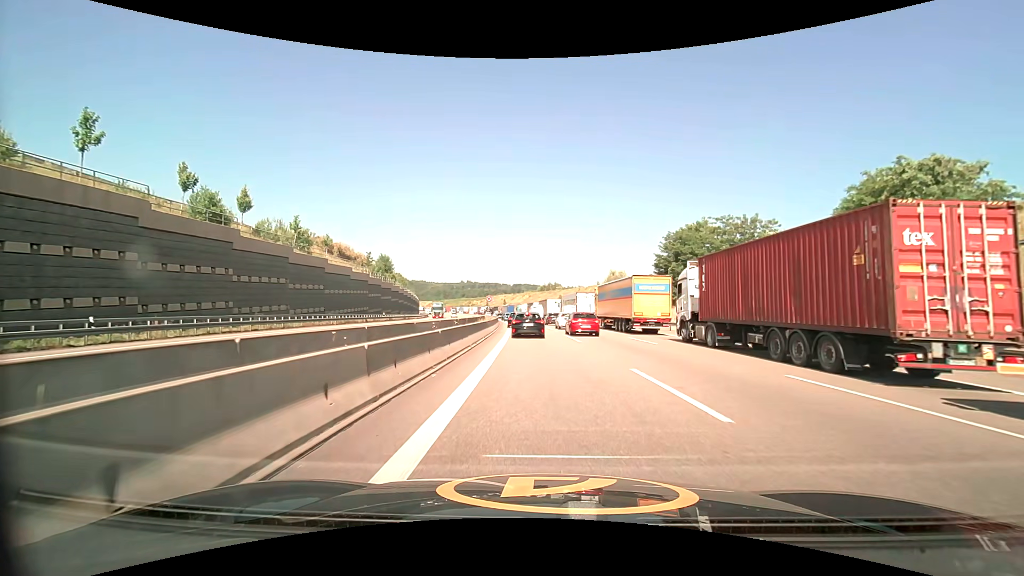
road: motorway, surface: asphalt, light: Day
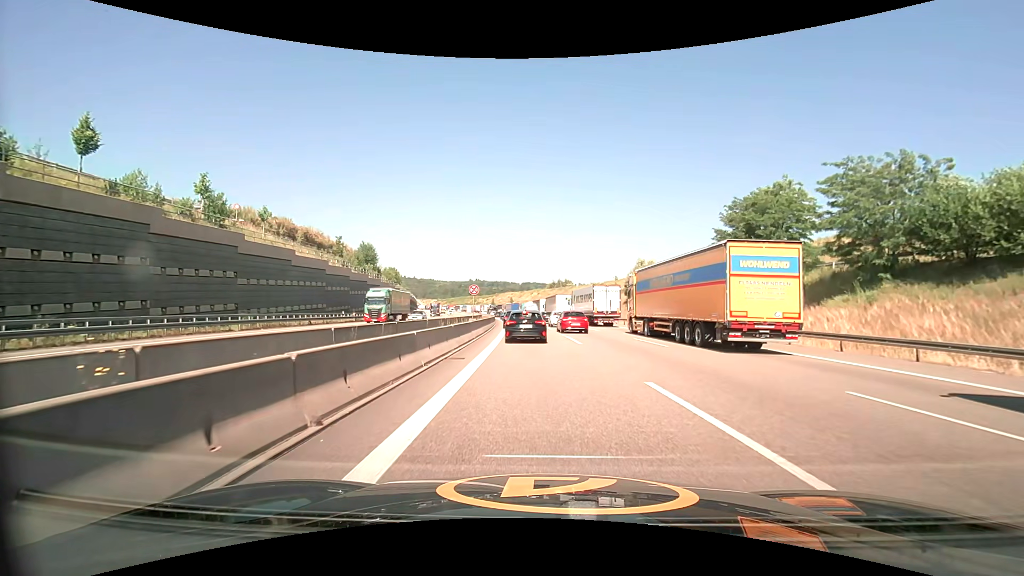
(-0.2, +19.8) m; -1°
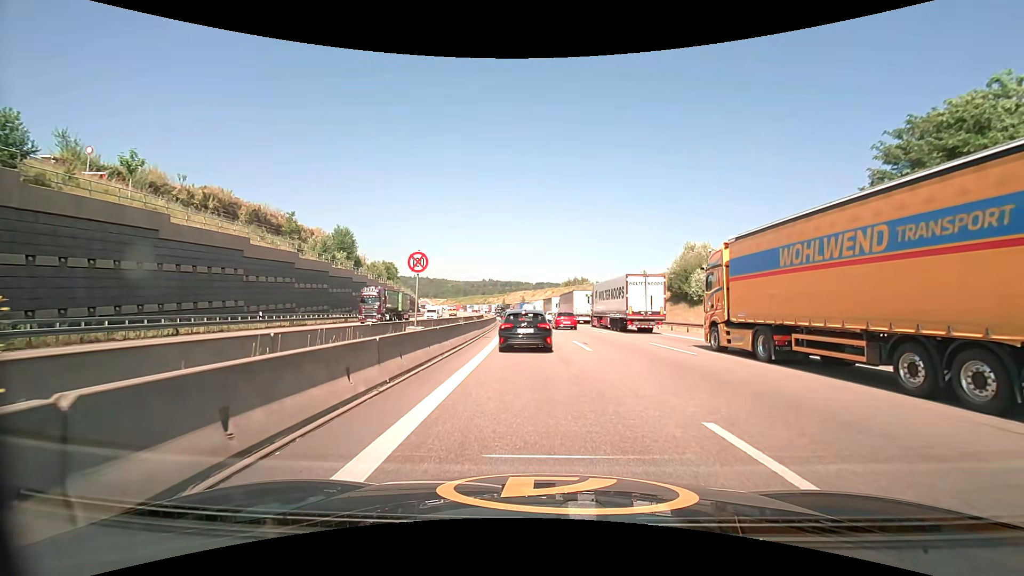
(-0.2, +20.6) m; -1°
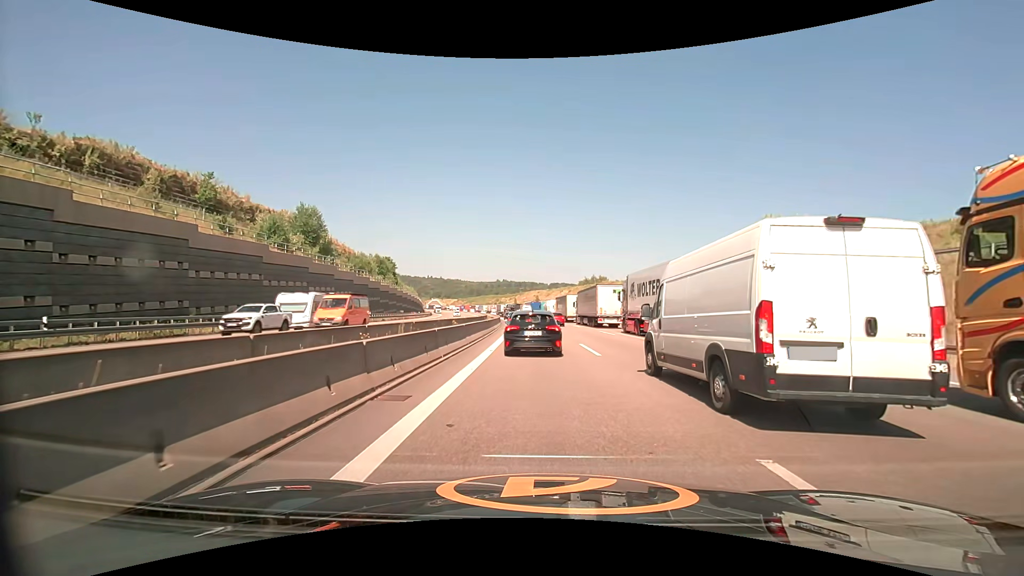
(-0.3, +18.9) m; -2°
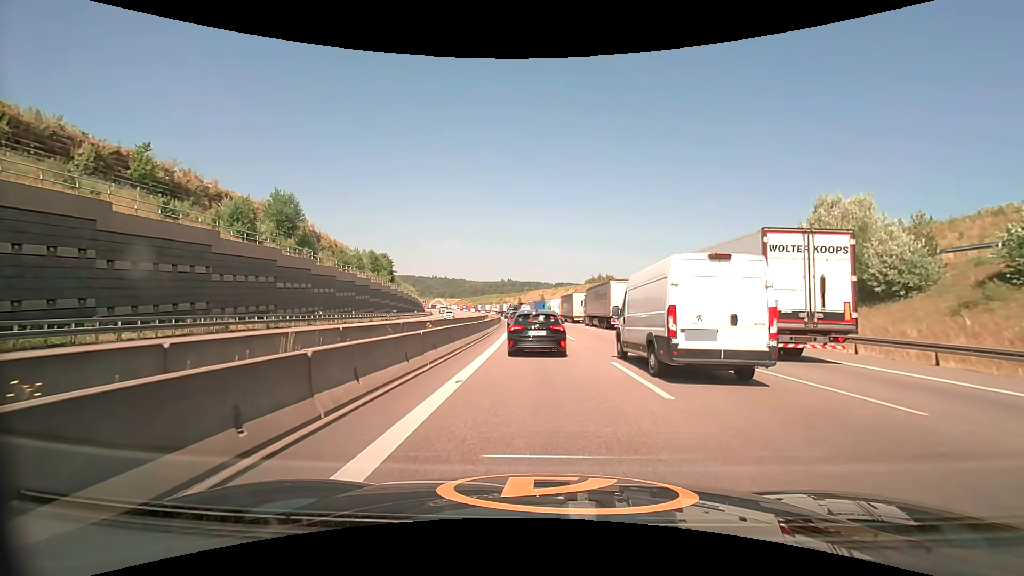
(-0.1, +8.1) m; -1°
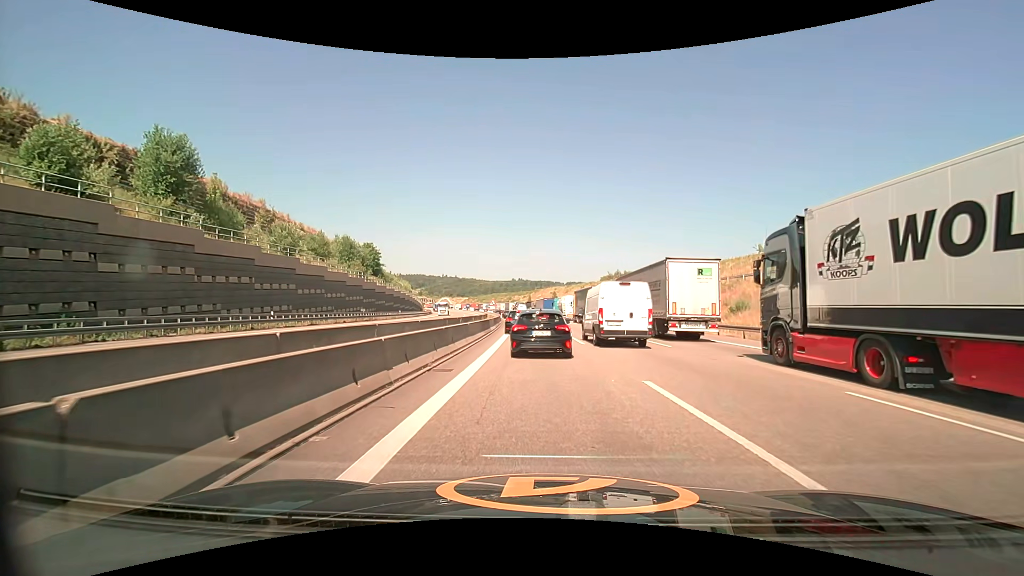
(-0.1, +21.4) m; -1°
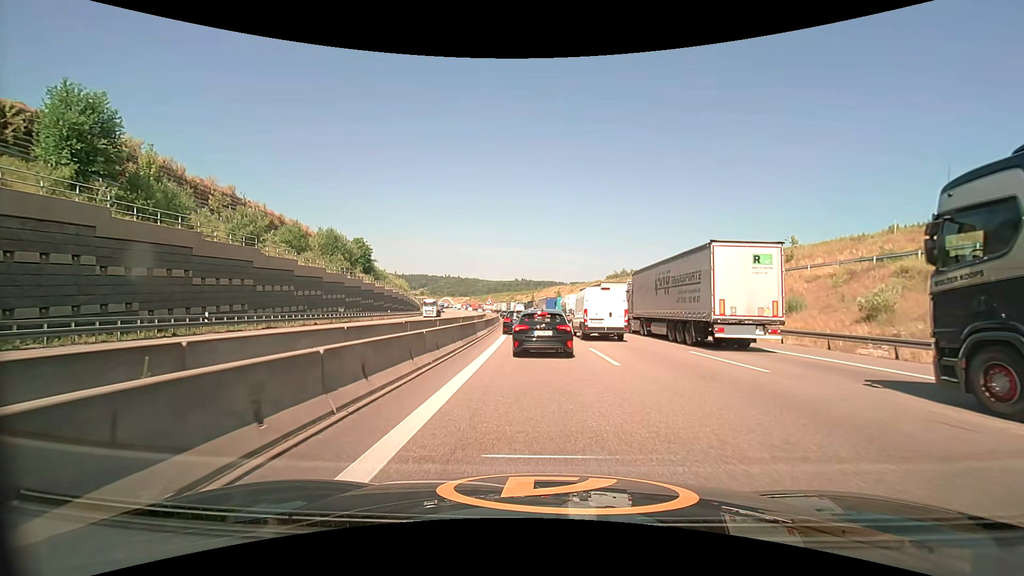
(0.0, +8.5) m; -1°
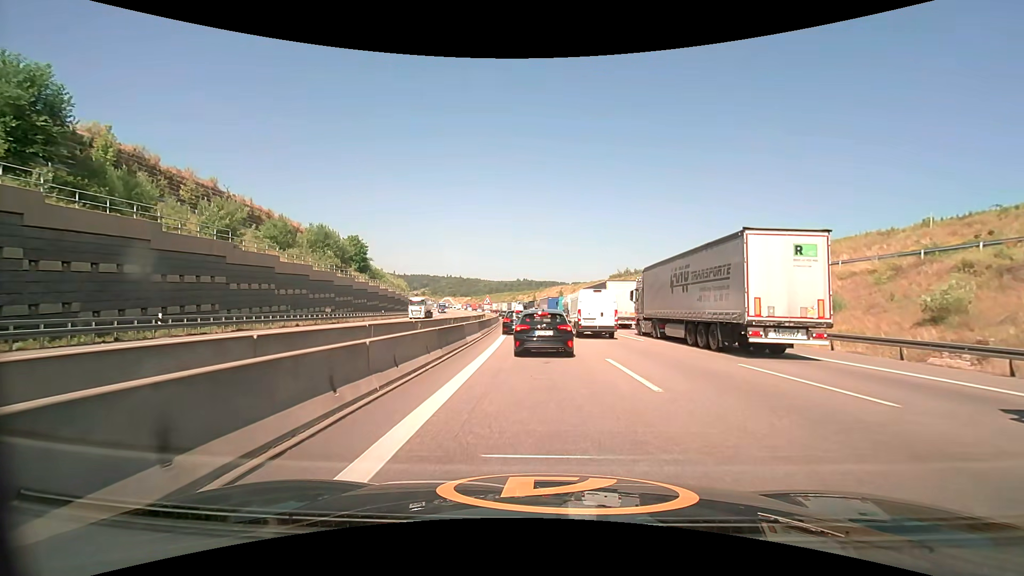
(0.0, +4.2) m; 0°
(0, +10) (0, +20) (-1, +30) (-1, +40) (-1, +50) (-2, +60) (-3, +70) (-4, +80) (-5, +90) (-6, +100) m
